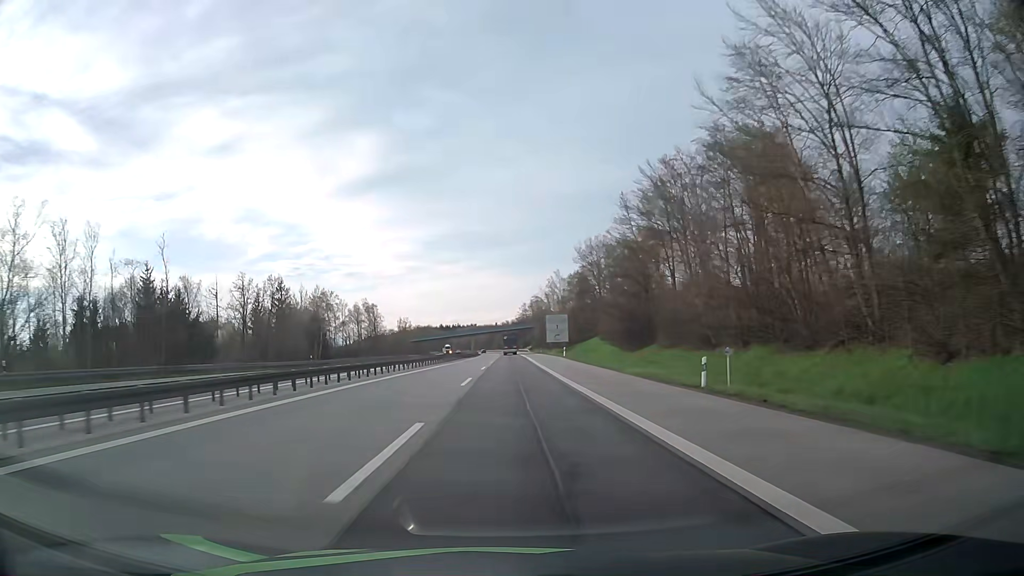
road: motorway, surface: asphalt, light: Day
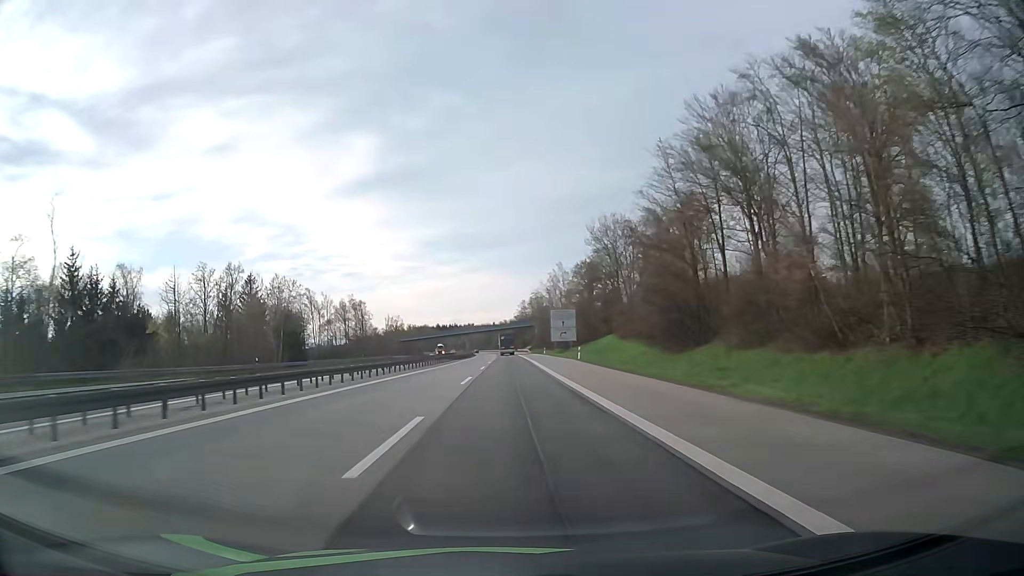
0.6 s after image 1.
(0.0, +17.1) m; 0°
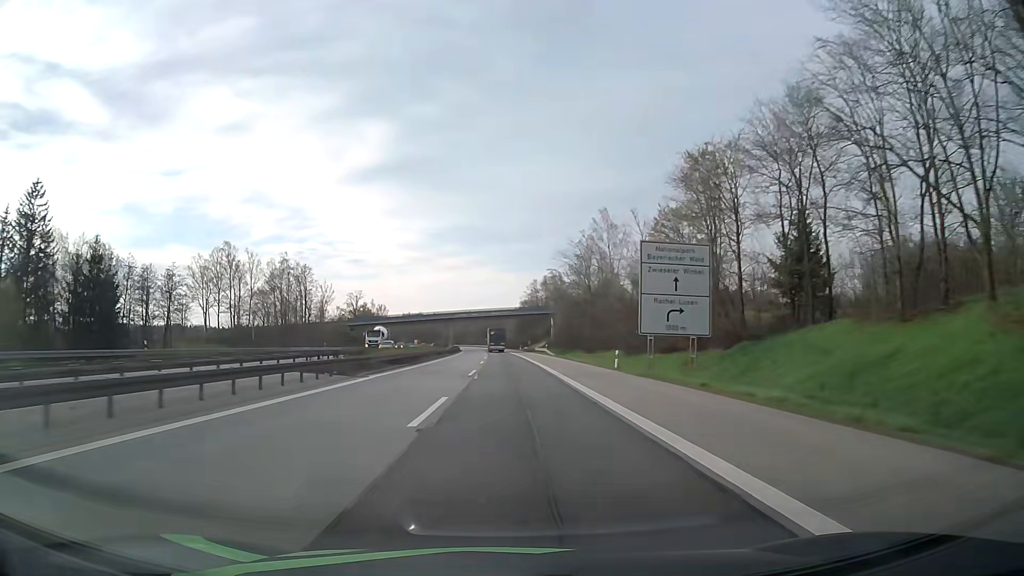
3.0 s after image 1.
(-0.1, +68.6) m; 0°
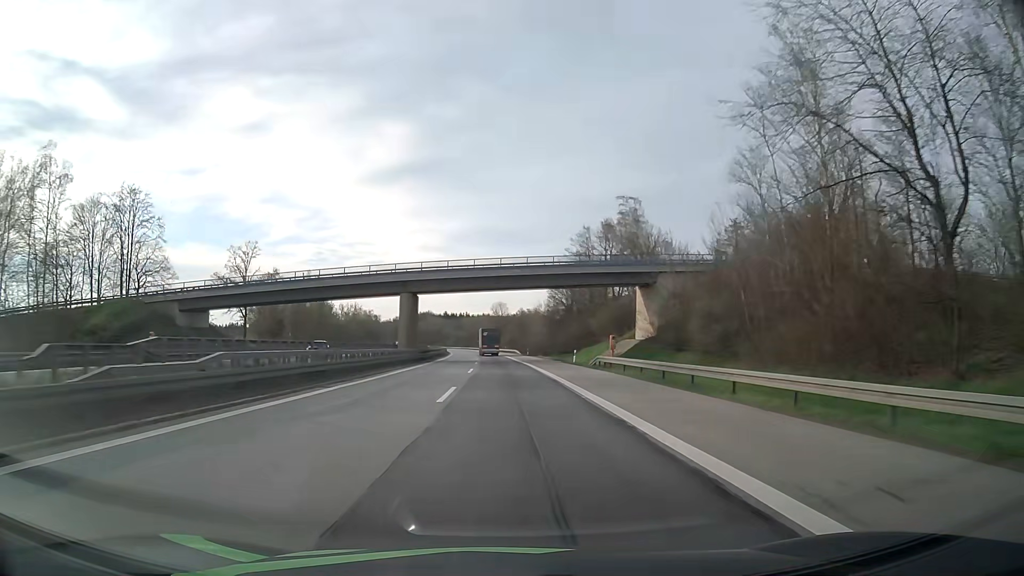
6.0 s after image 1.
(-0.6, +86.0) m; -1°
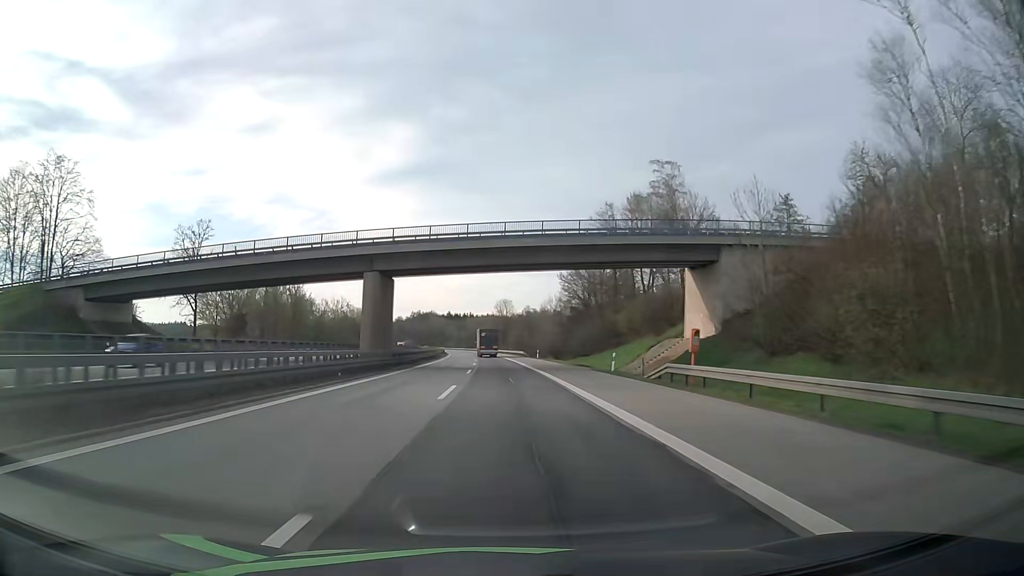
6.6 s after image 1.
(-0.1, +17.4) m; -1°
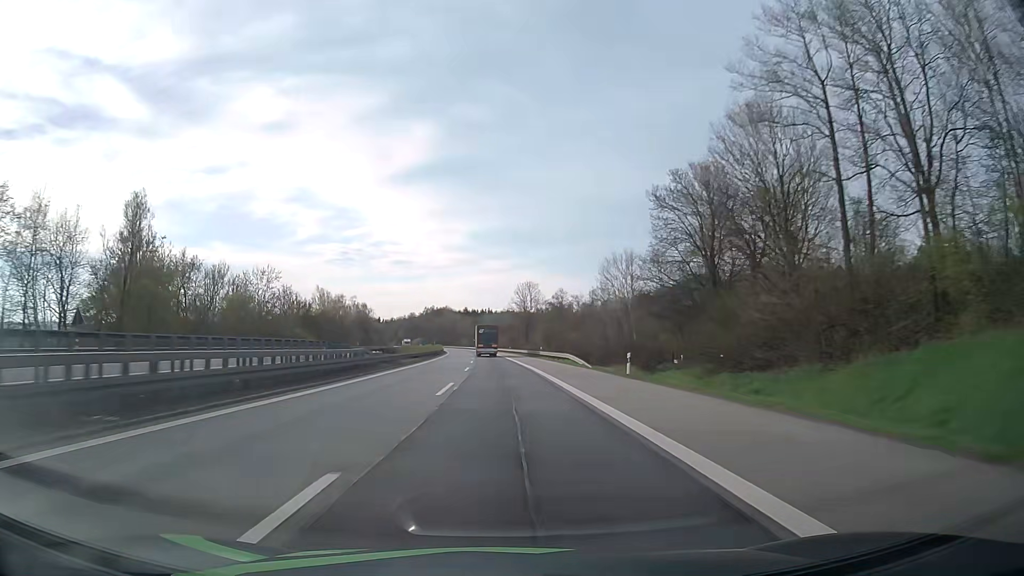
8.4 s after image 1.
(-0.6, +53.3) m; -2°
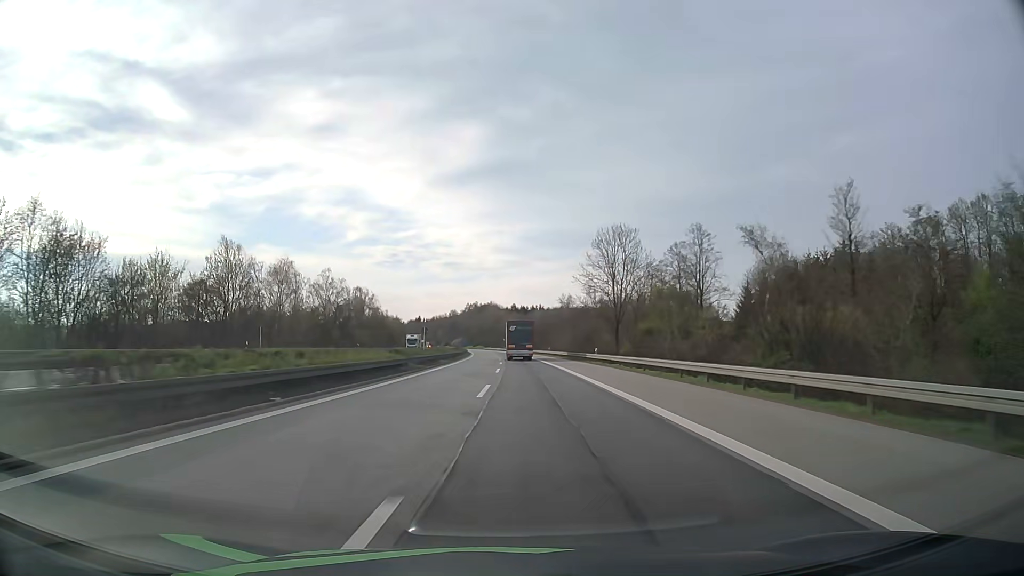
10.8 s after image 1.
(-2.0, +74.3) m; -4°
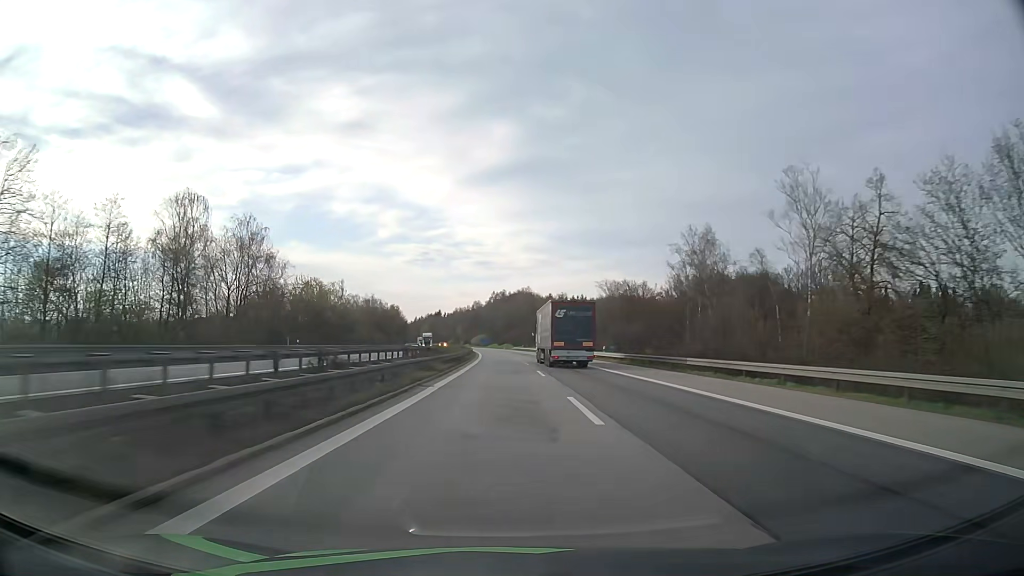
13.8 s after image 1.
(-3.0, +98.0) m; -3°
(0, +10) (0, +20) (0, +30) (0, +40) (-1, +50) (-1, +60) (-1, +70) (-1, +80) (-2, +90) (-2, +100) m
